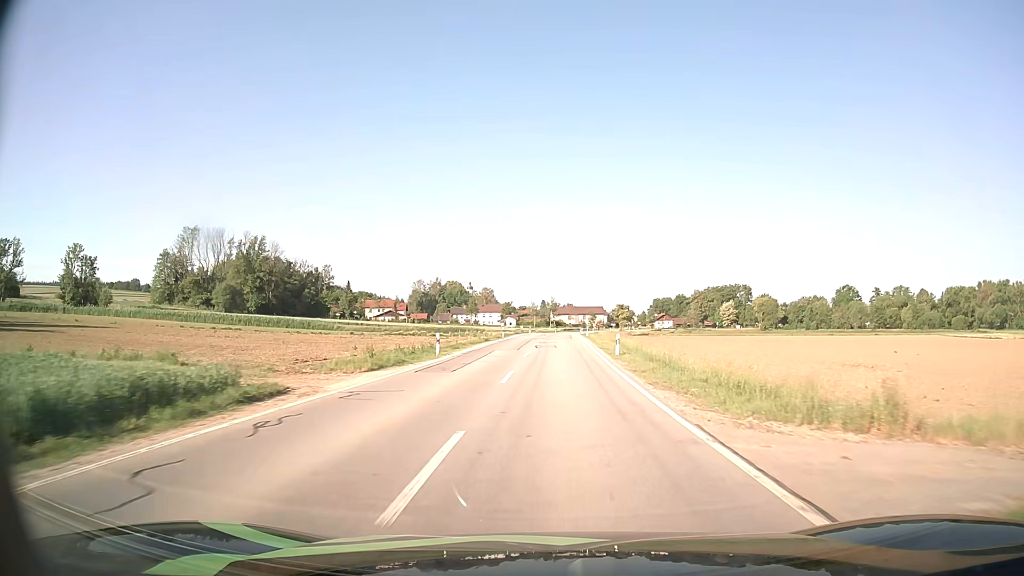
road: secondary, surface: asphalt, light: Day
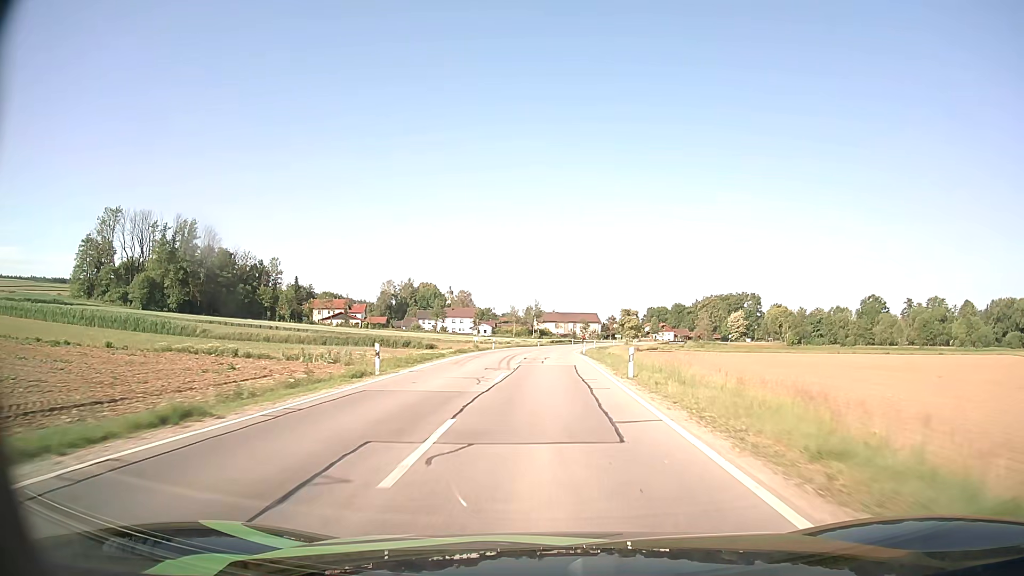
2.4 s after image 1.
(+0.6, +43.2) m; +1°
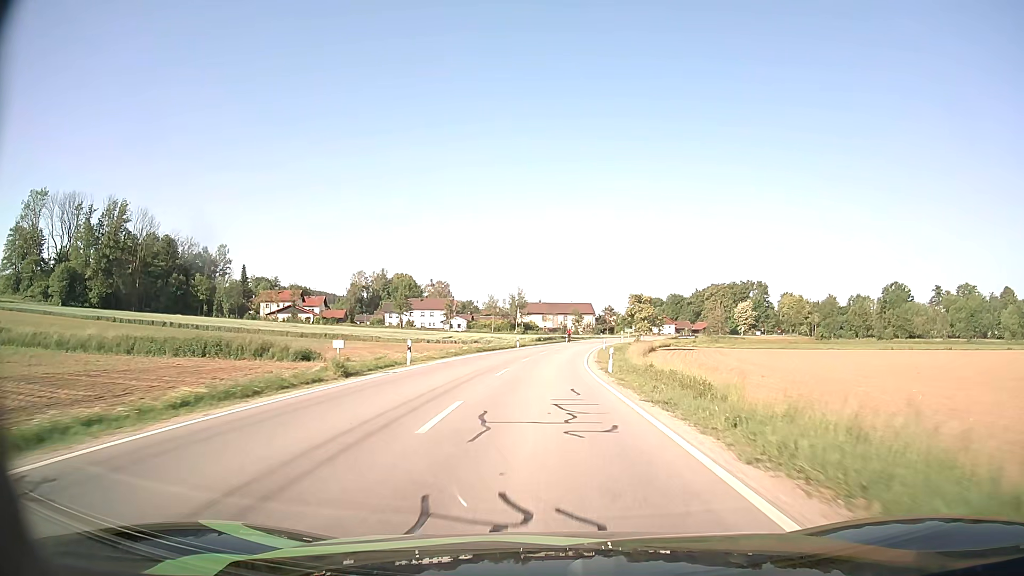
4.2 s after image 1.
(+0.2, +32.0) m; +1°
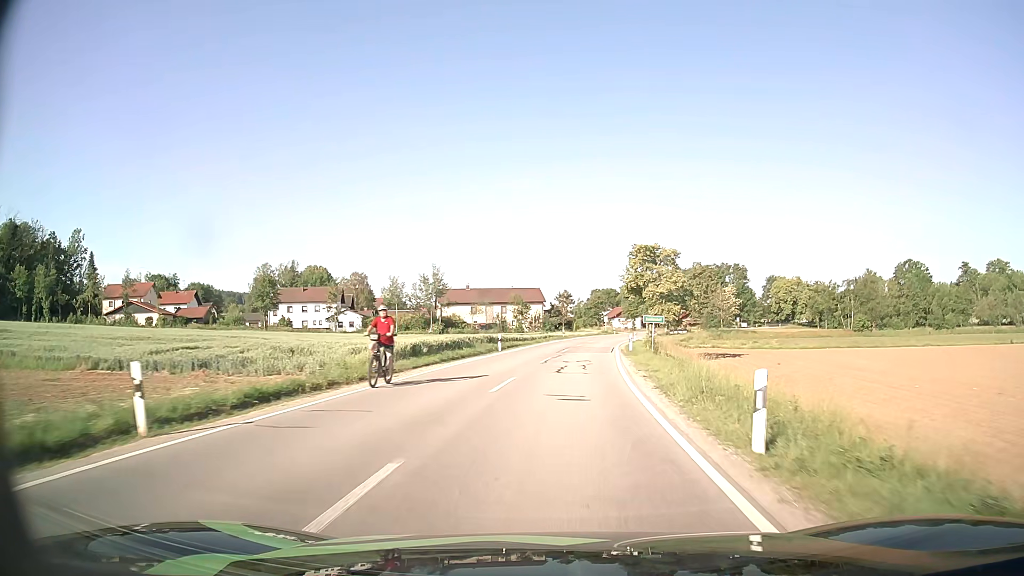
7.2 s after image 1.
(+2.0, +51.6) m; +5°
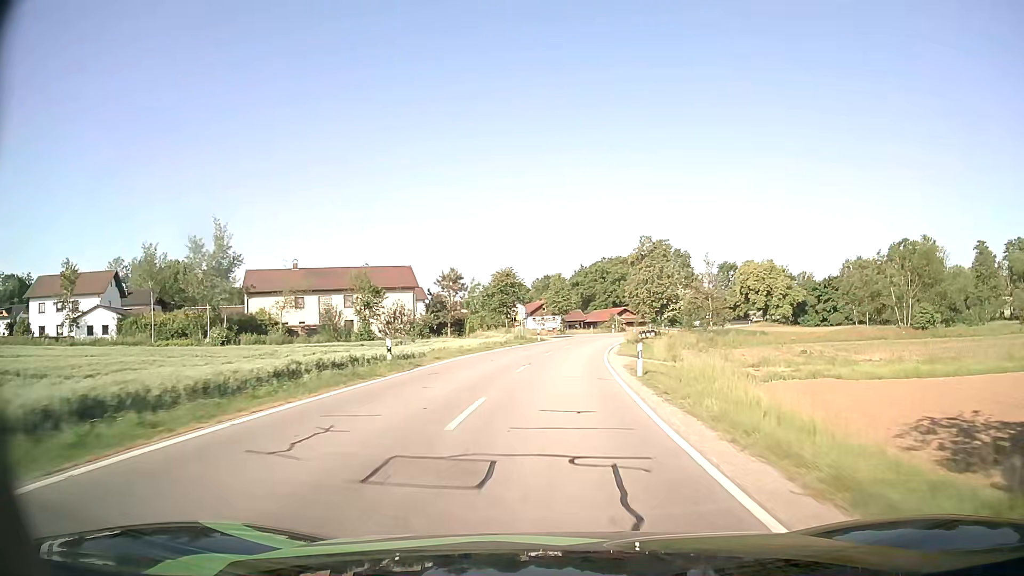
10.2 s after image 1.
(+3.5, +50.5) m; +8°
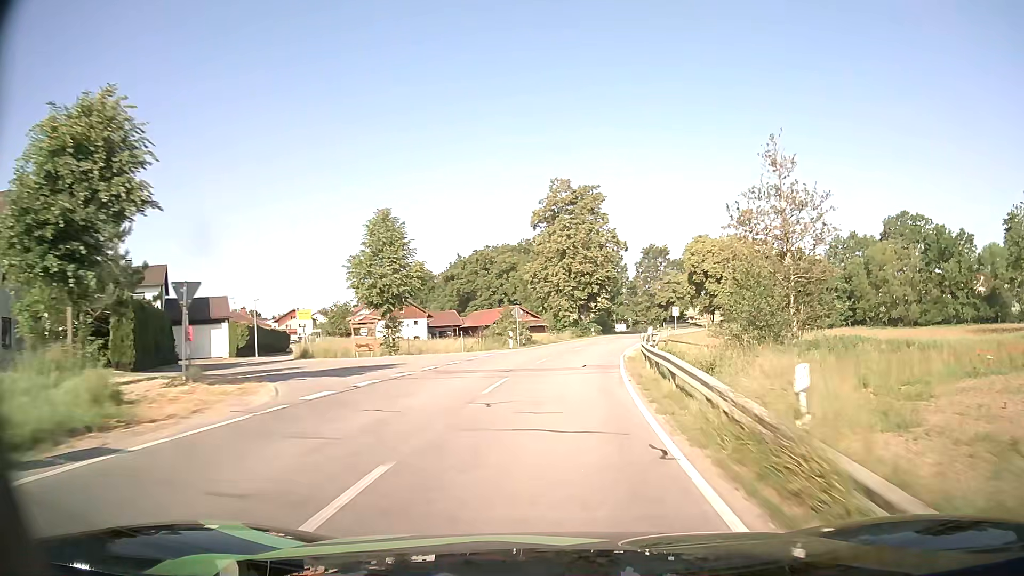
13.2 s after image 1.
(+3.3, +51.4) m; +9°
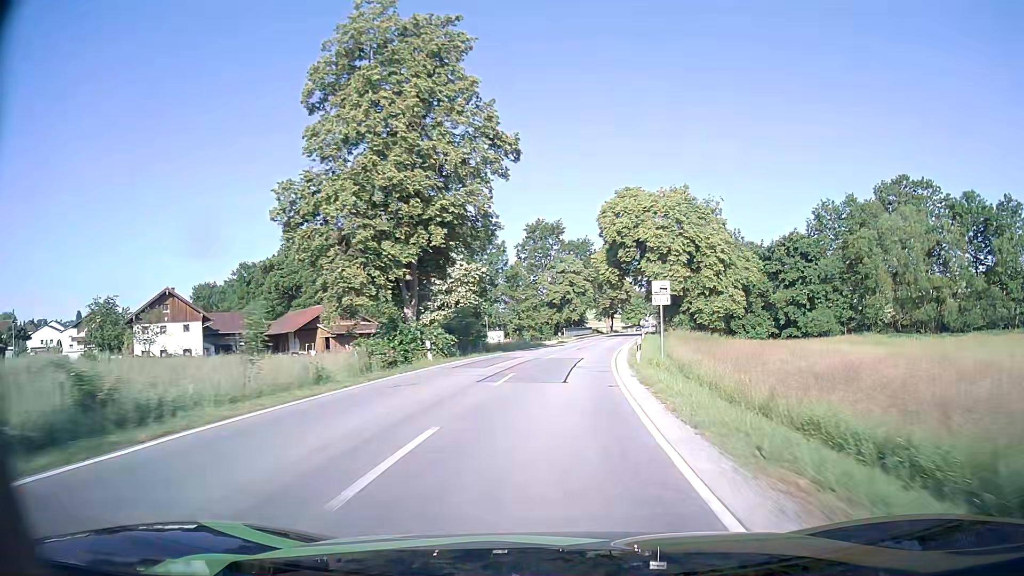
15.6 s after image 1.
(+3.9, +42.5) m; +11°
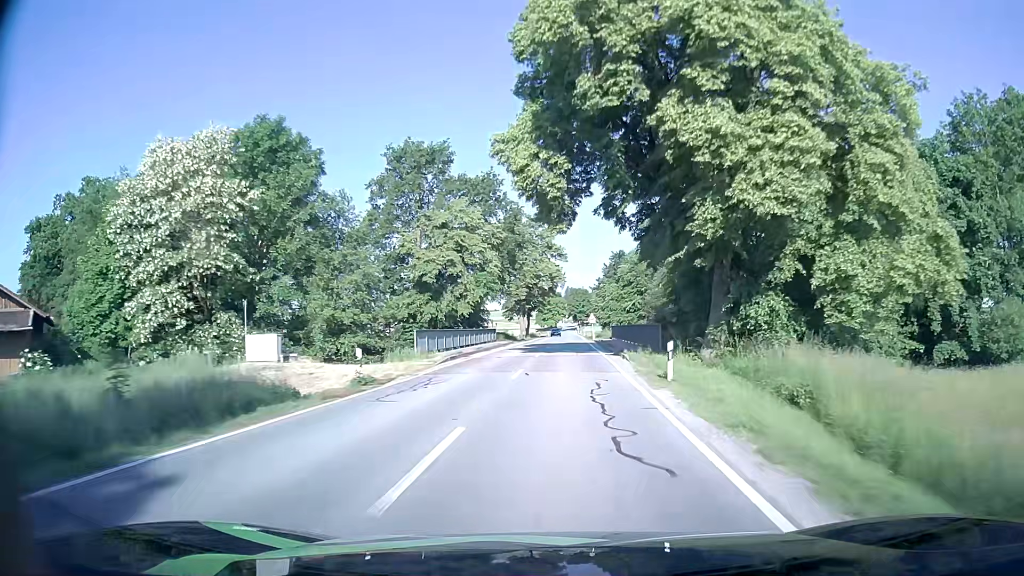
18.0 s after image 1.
(+3.7, +45.6) m; +8°
(0, +10) (0, +20) (+1, +30) (+1, +40) (+2, +50) (+2, +60) (+2, +70) (+3, +80) (+3, +90) (+4, +100) m
